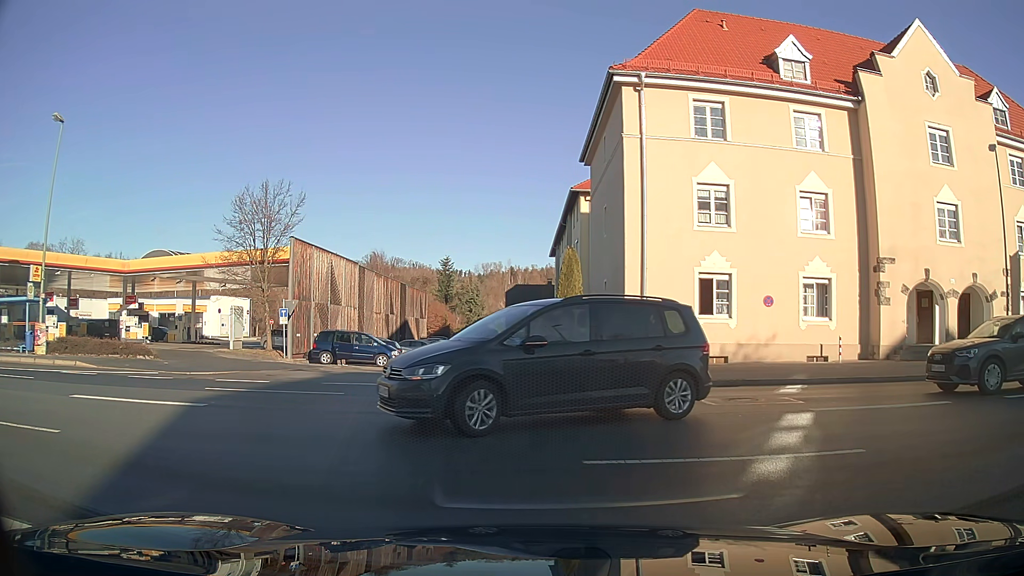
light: Day
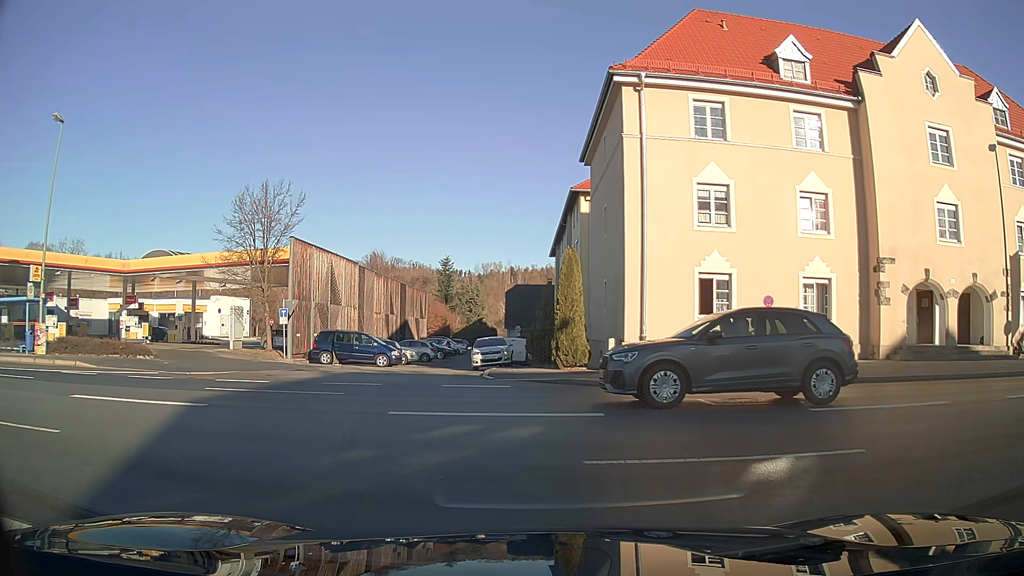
(0.0, 0.0) m; 0°
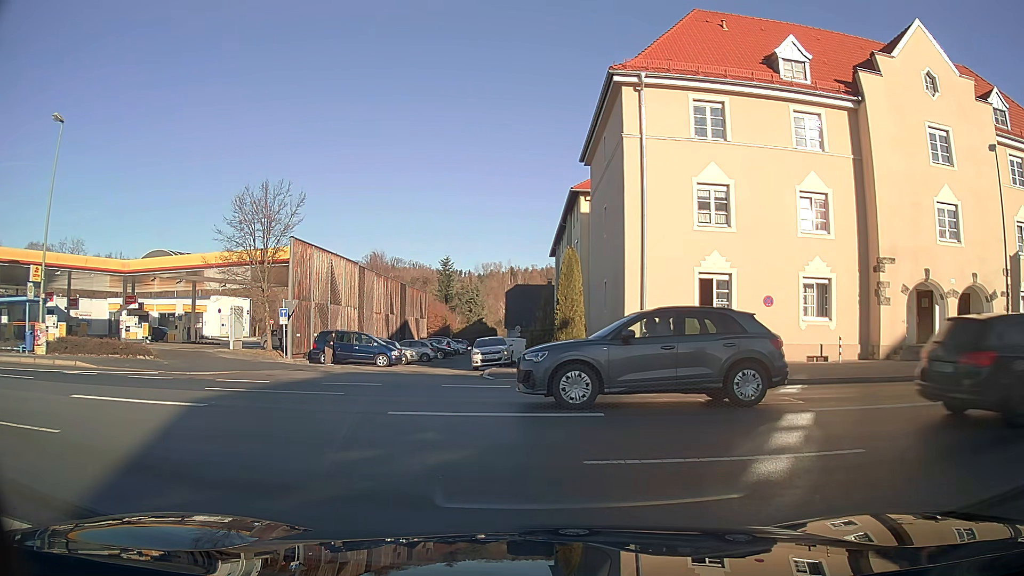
(0.0, 0.0) m; 0°
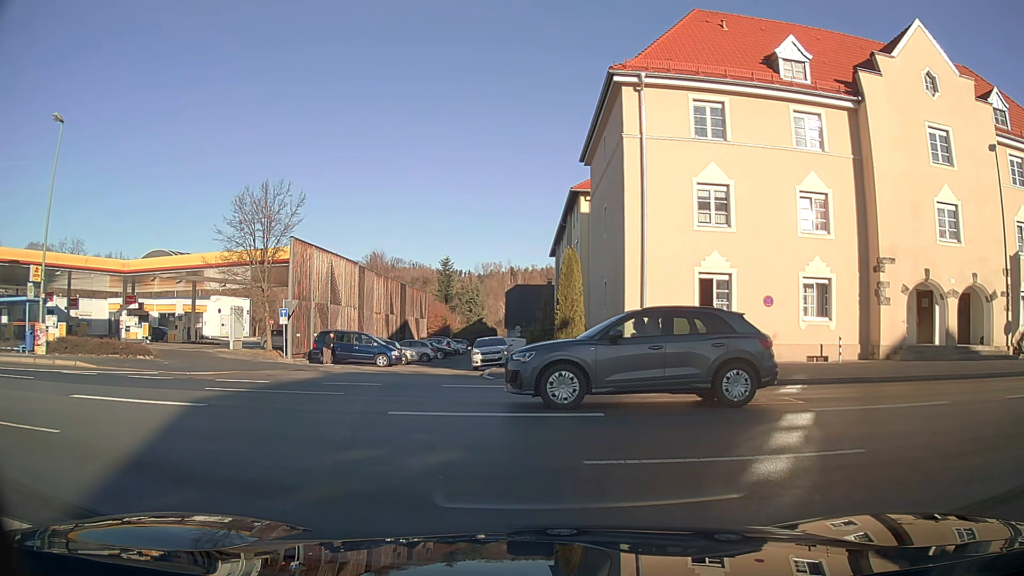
(0.0, 0.0) m; 0°
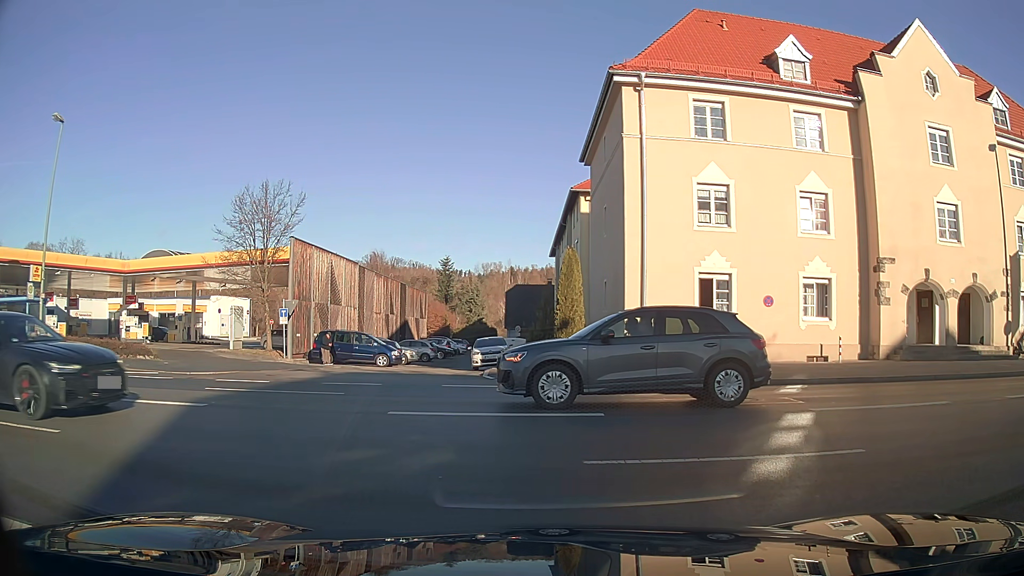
(0.0, 0.0) m; 0°
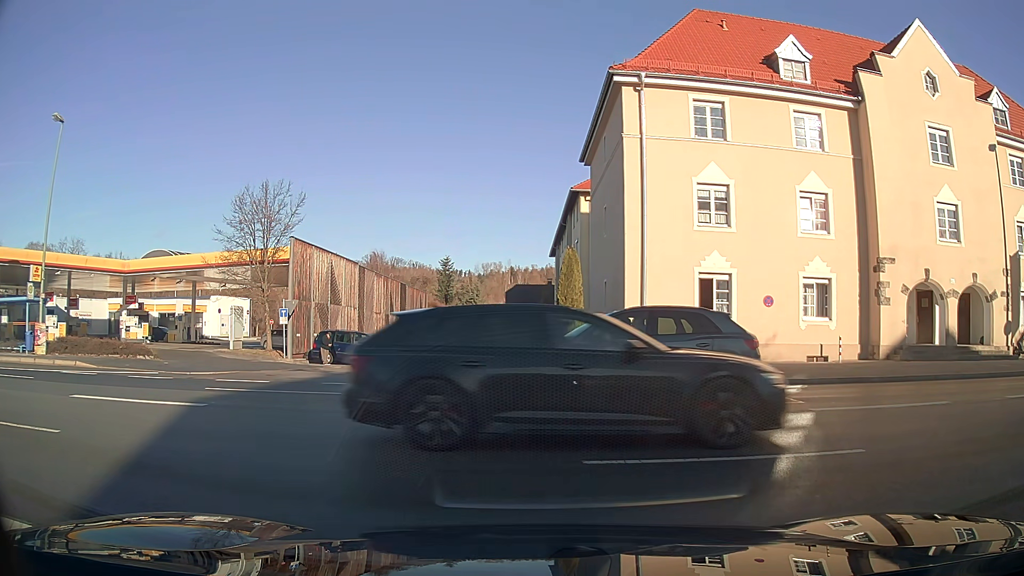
(0.0, 0.0) m; 0°
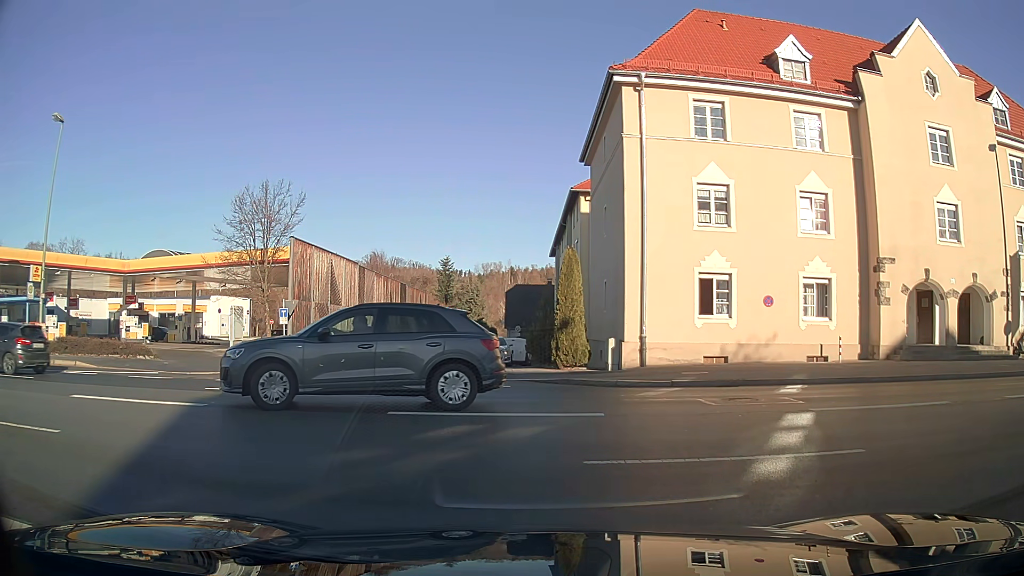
(0.0, 0.0) m; 0°
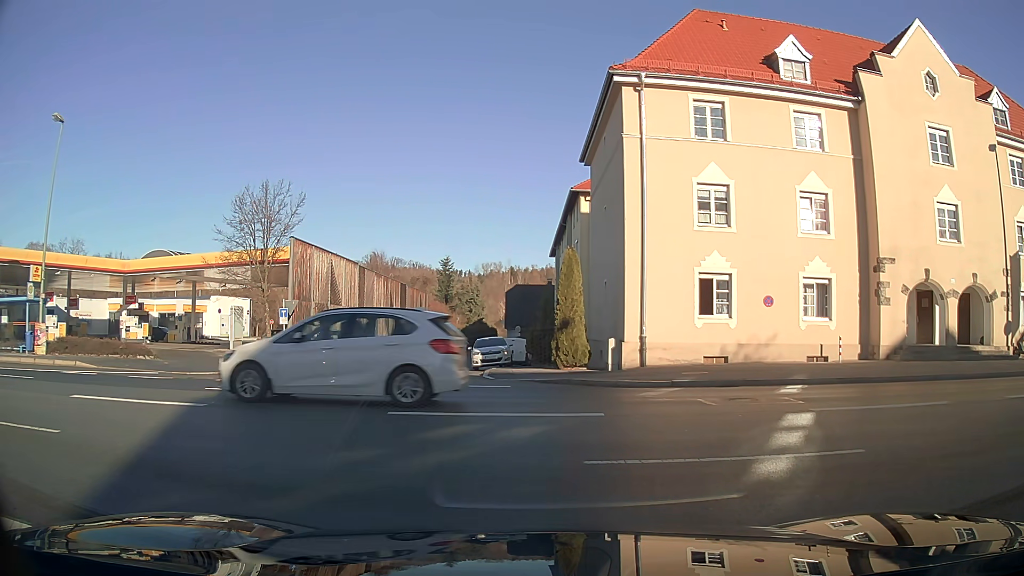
(0.0, 0.0) m; 0°
